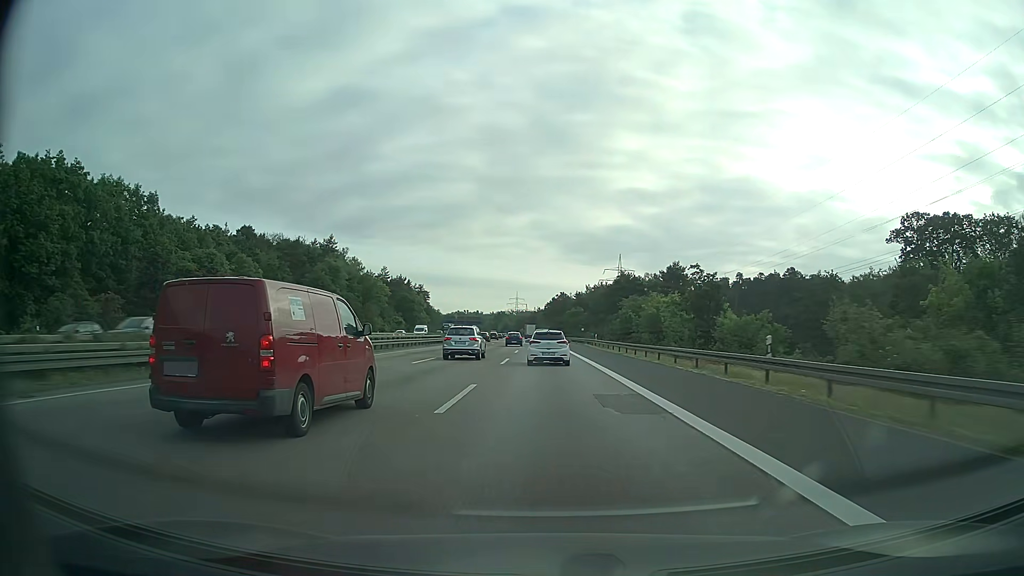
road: motorway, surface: asphalt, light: Day
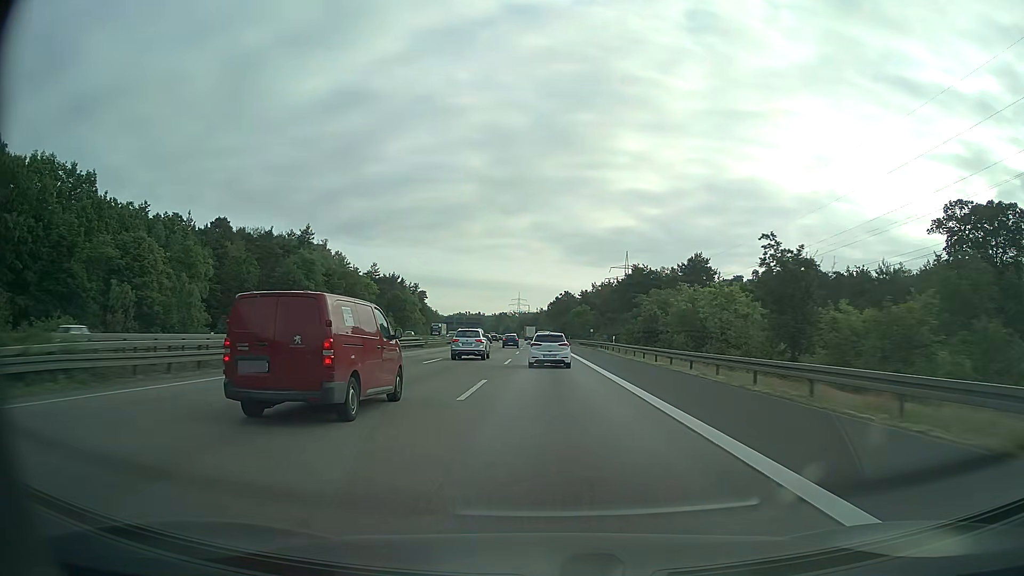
(0.0, +15.3) m; 0°
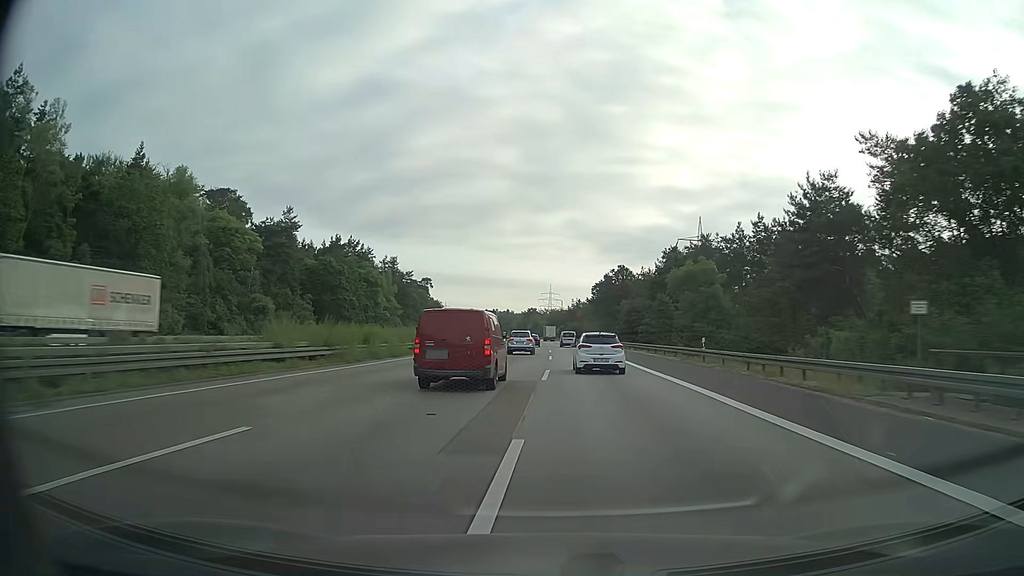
(-1.9, +81.9) m; -3°
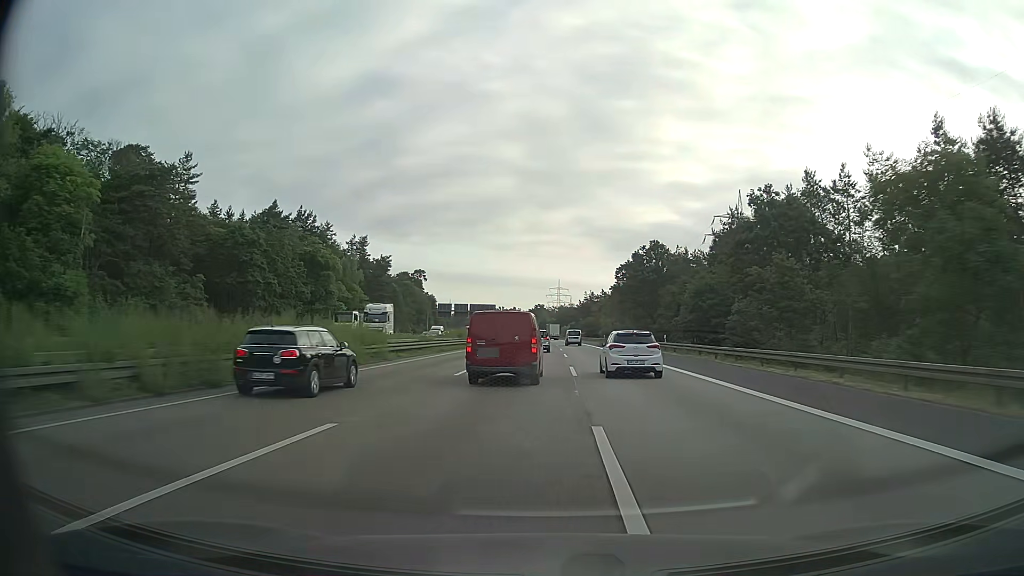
(-0.3, +34.5) m; -1°
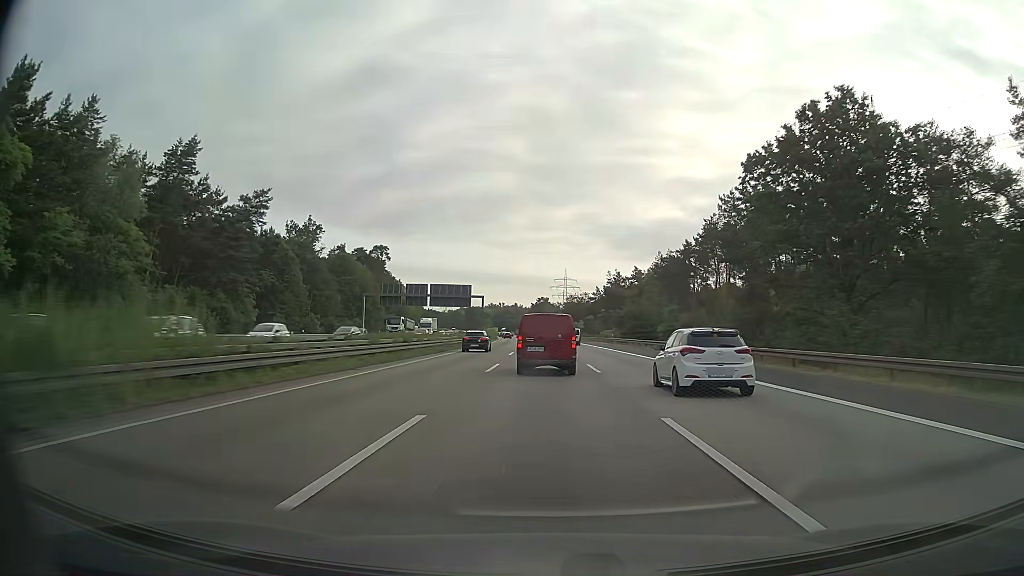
(-0.5, +69.7) m; 0°
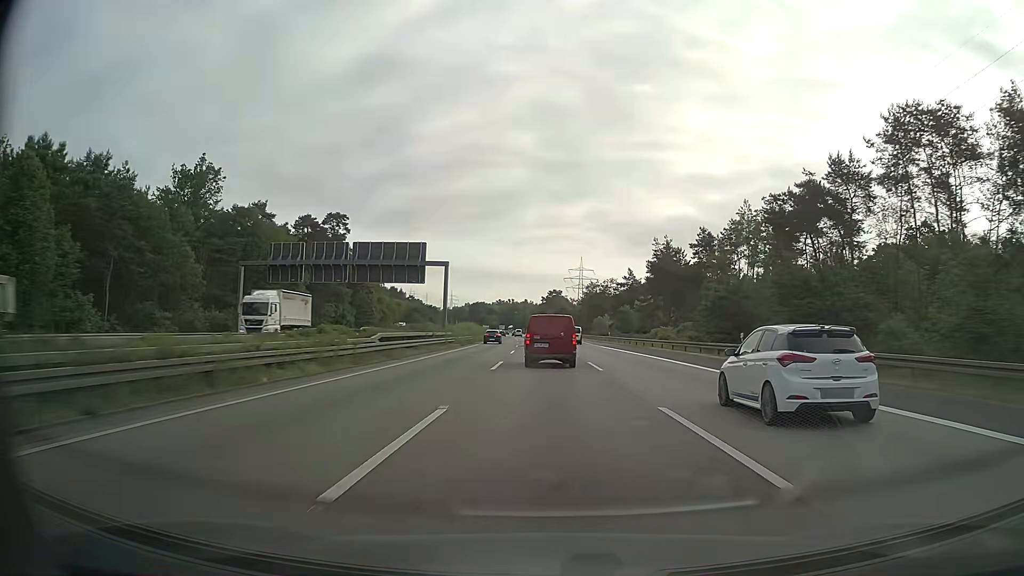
(-0.4, +52.9) m; -1°
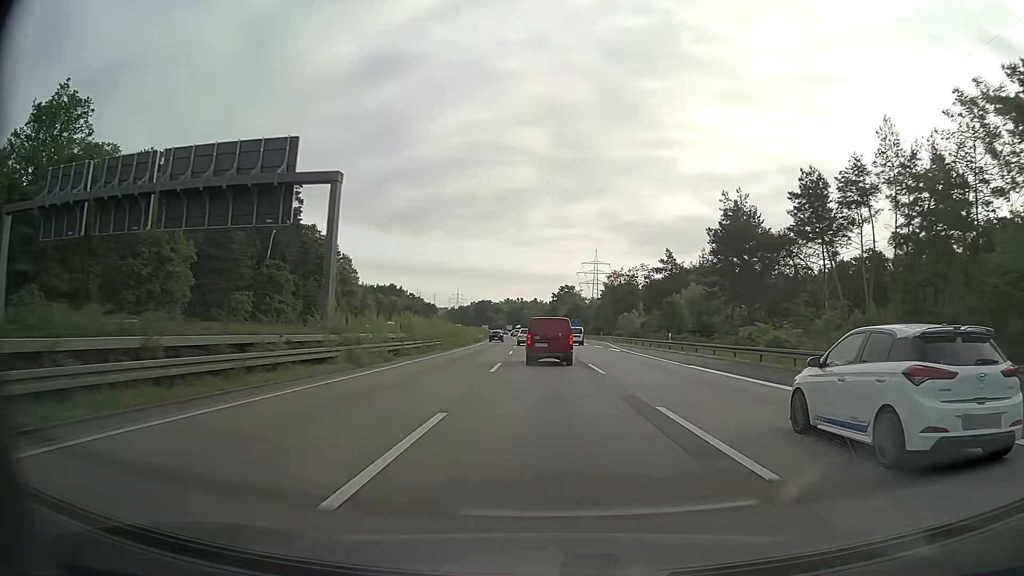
(-0.3, +35.5) m; -1°
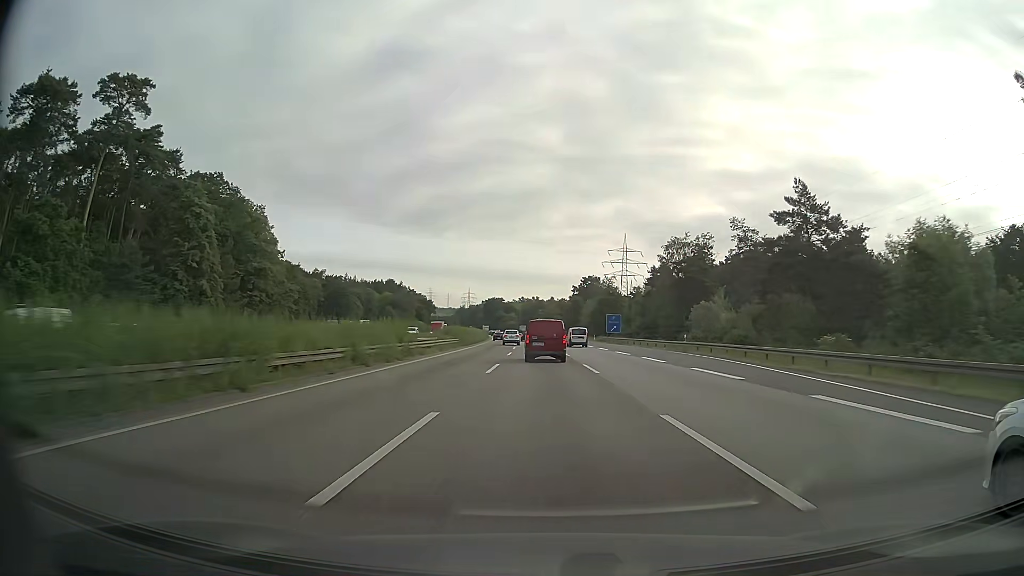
(-0.6, +53.6) m; -1°
(0, +10) (0, +20) (0, +30) (0, +40) (-1, +50) (-1, +60) (-1, +70) (-2, +80) (-2, +90) (-3, +100) m
